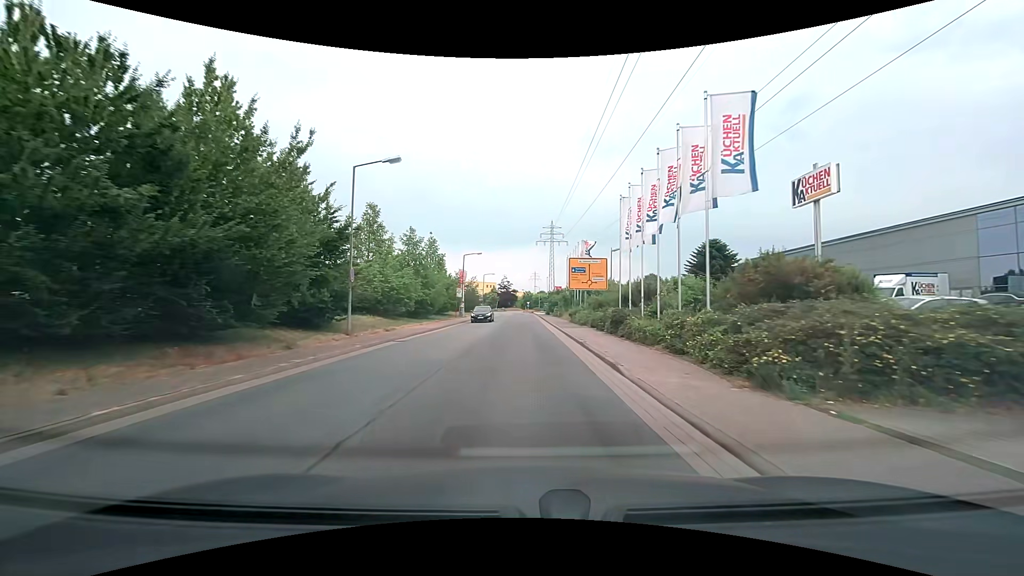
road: residential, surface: asphalt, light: Day
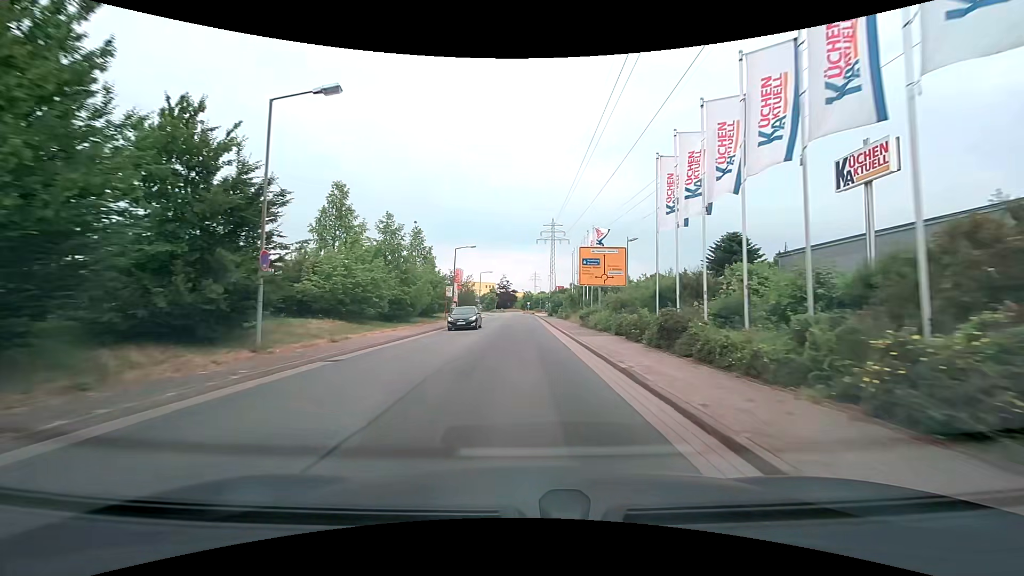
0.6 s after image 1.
(0.0, +7.4) m; +1°
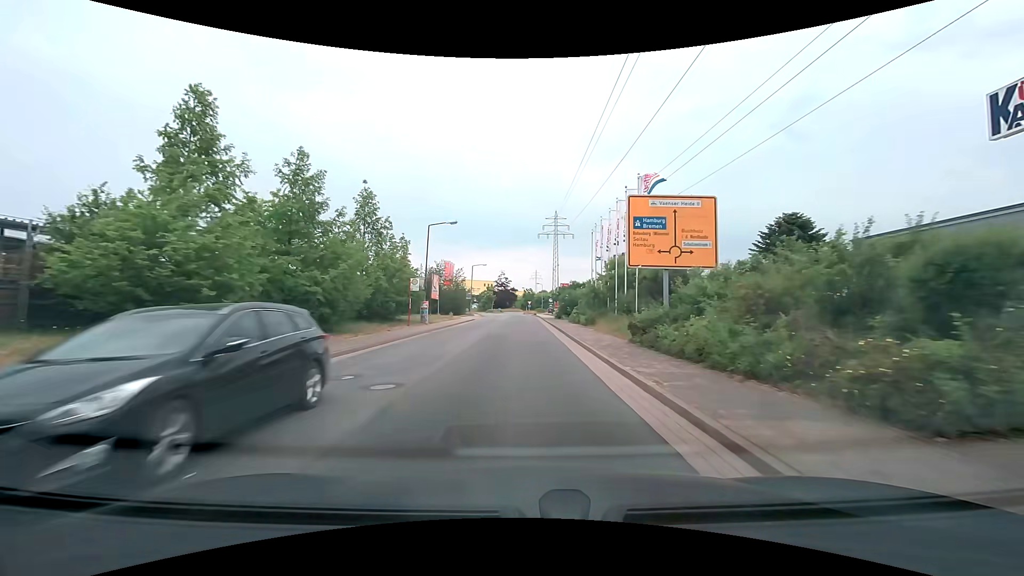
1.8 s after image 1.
(-0.1, +15.0) m; -1°
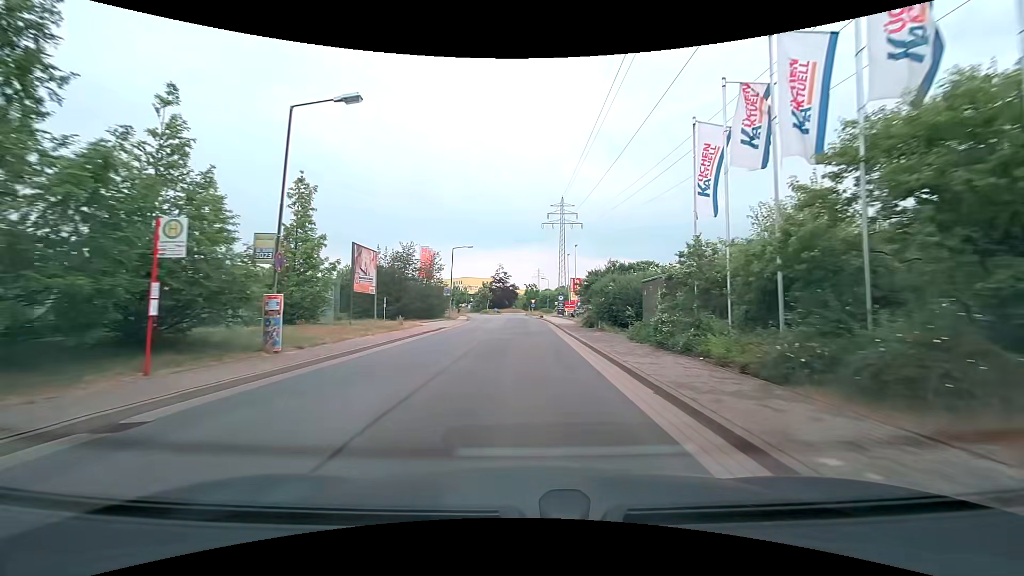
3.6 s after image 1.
(0.0, +22.7) m; 0°
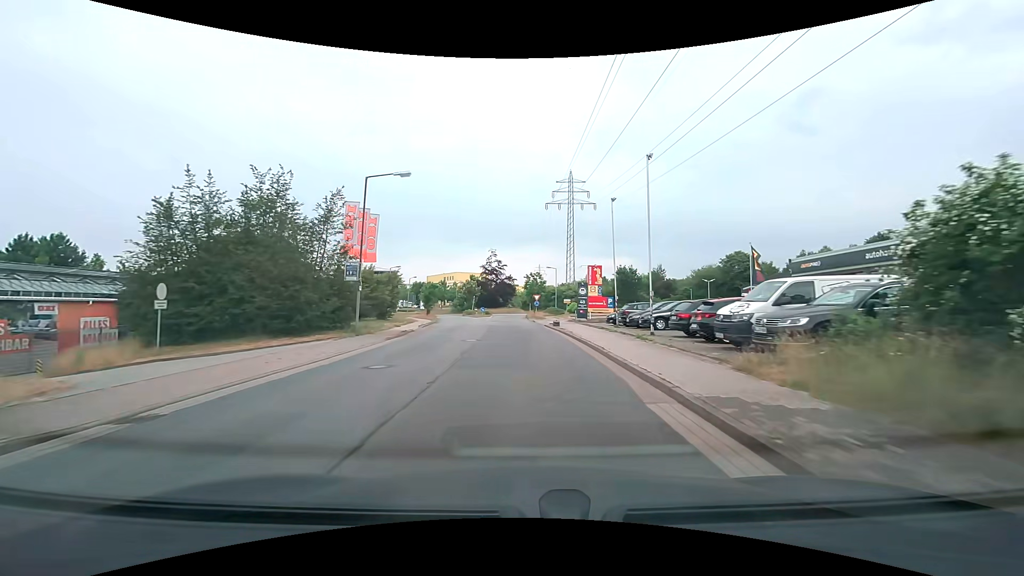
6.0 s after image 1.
(-0.2, +29.3) m; -1°
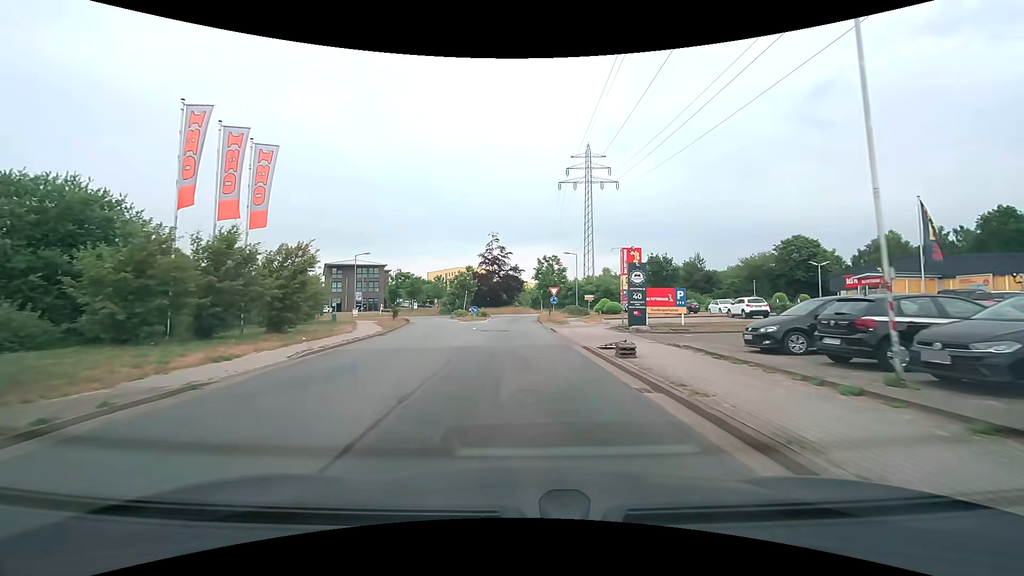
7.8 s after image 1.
(-0.1, +20.1) m; -1°
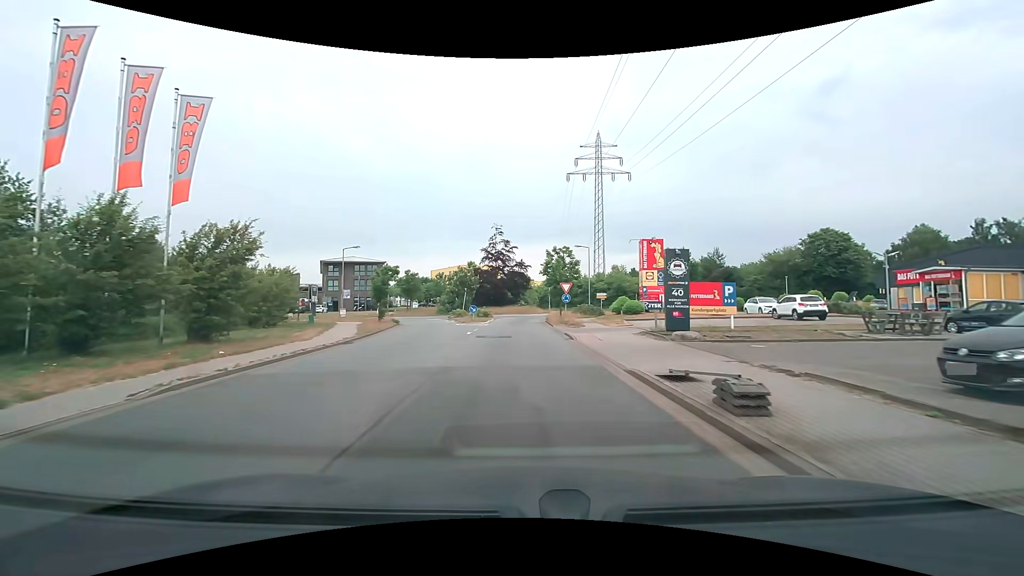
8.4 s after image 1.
(0.0, +6.1) m; -1°
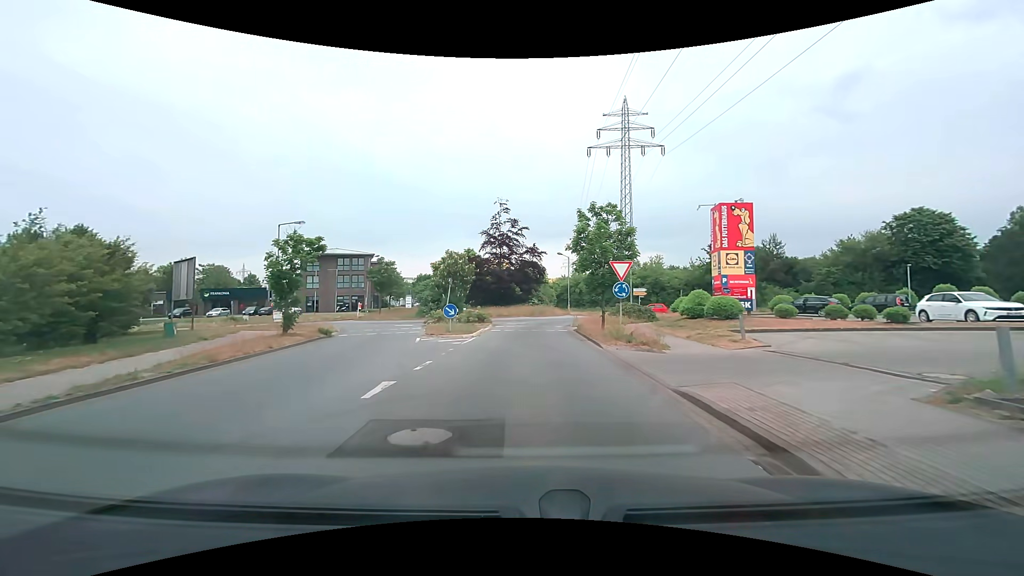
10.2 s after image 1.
(-0.2, +16.4) m; -1°
(0, +10) (0, +20) (0, +30) (+2, +40) (+7, +48) (+7, +58) (+1, +67) (-3, +76) (-5, +86) (-7, +95) m
